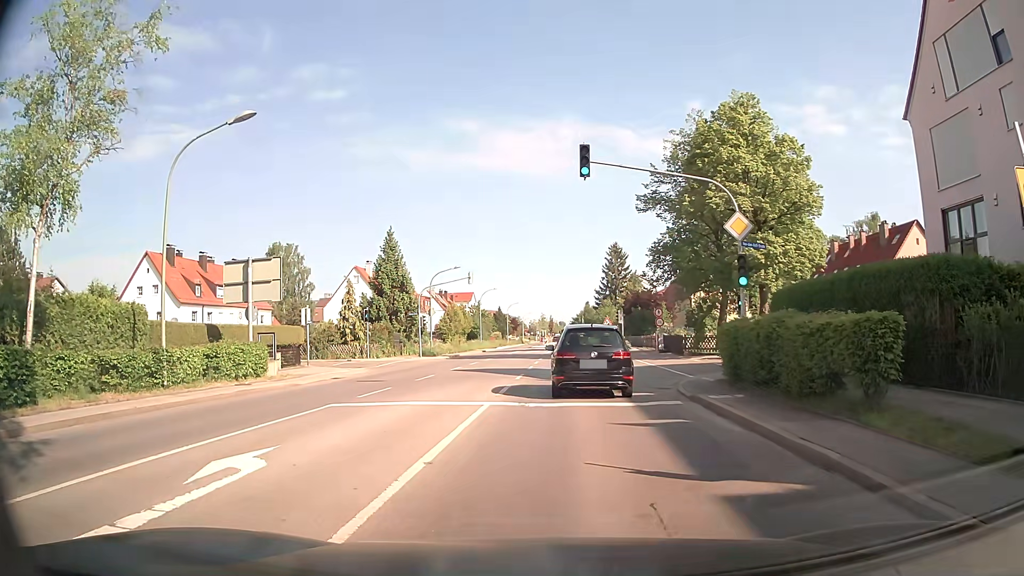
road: secondary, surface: asphalt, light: Day
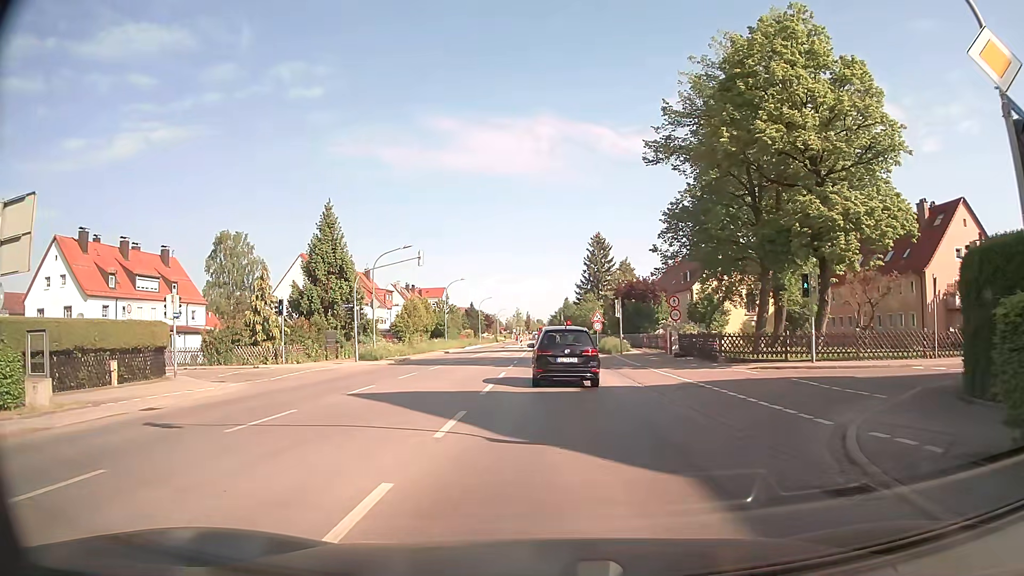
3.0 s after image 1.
(-0.2, +12.4) m; +1°
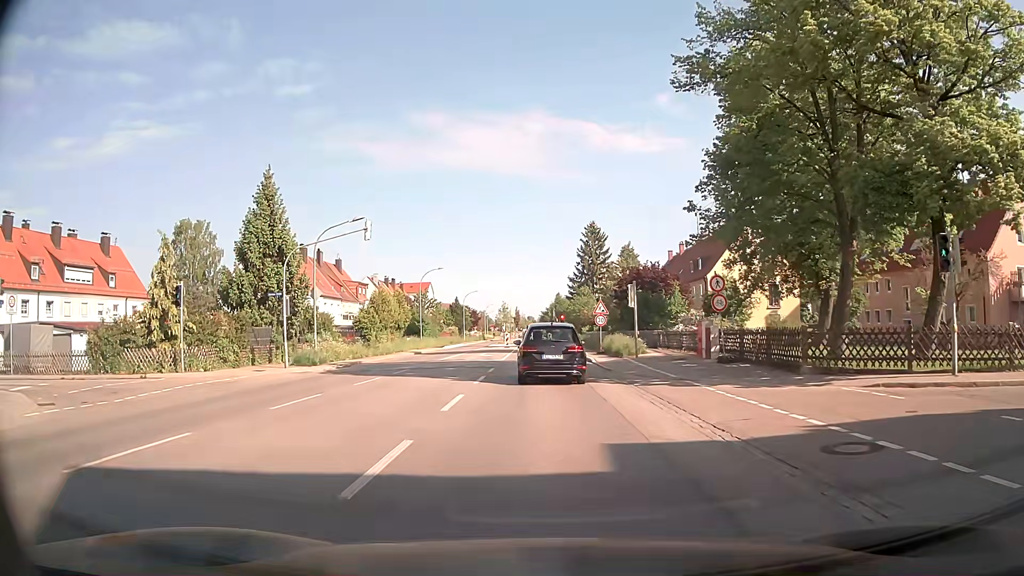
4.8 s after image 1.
(0.0, +9.9) m; 0°
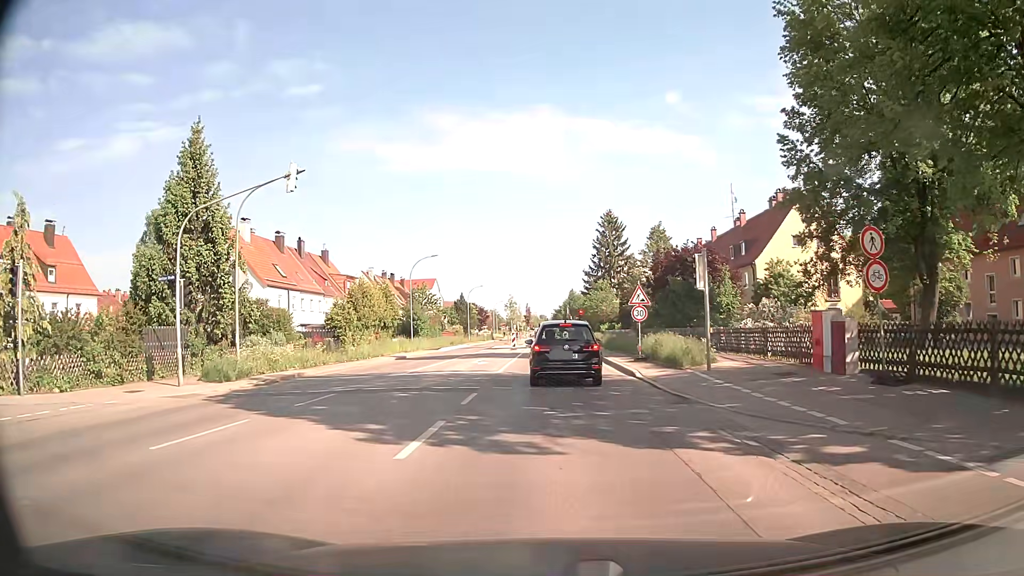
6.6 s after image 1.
(0.0, +10.5) m; -1°
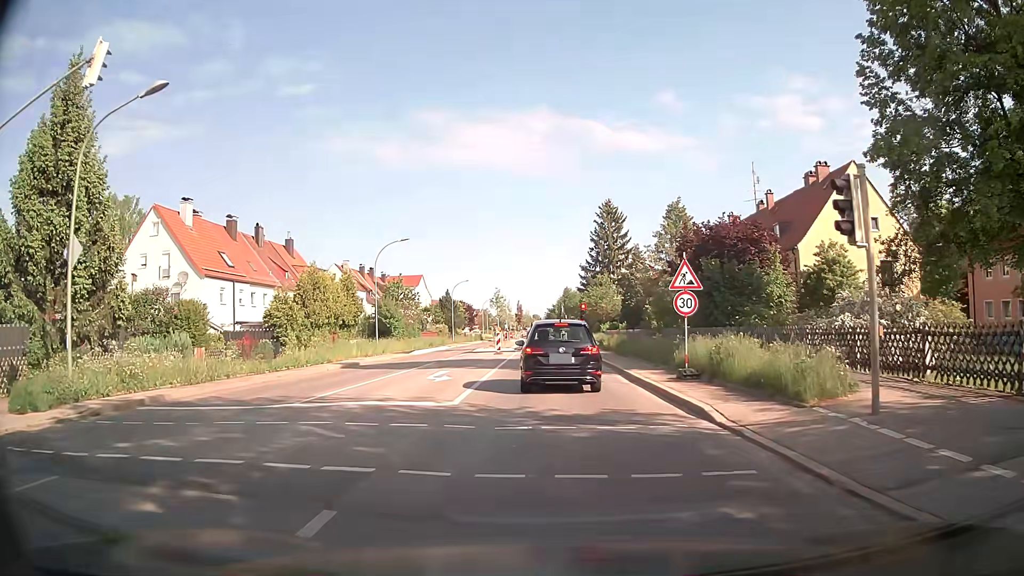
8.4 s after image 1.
(0.0, +9.5) m; +1°
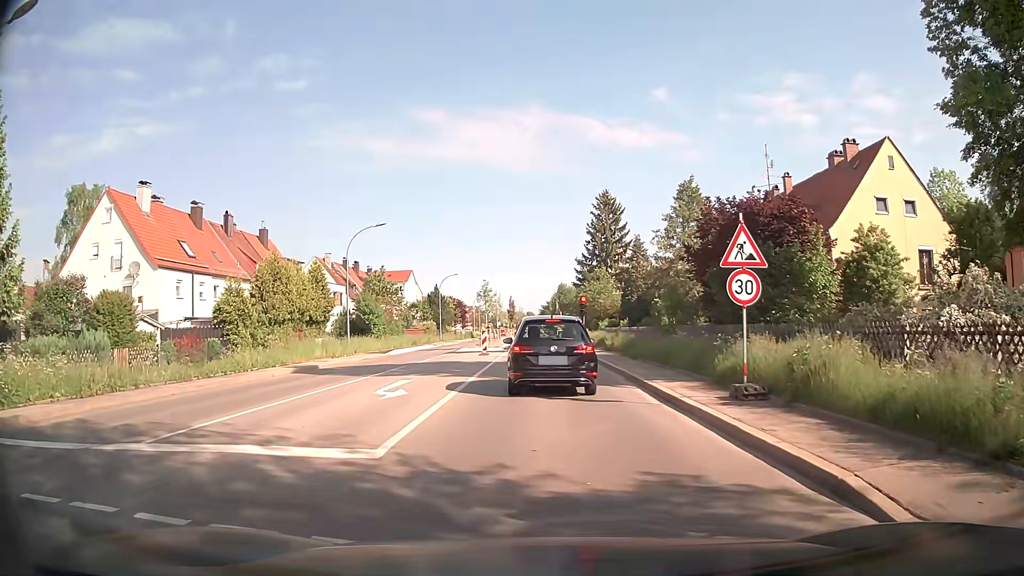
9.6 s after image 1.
(0.0, +5.3) m; -1°
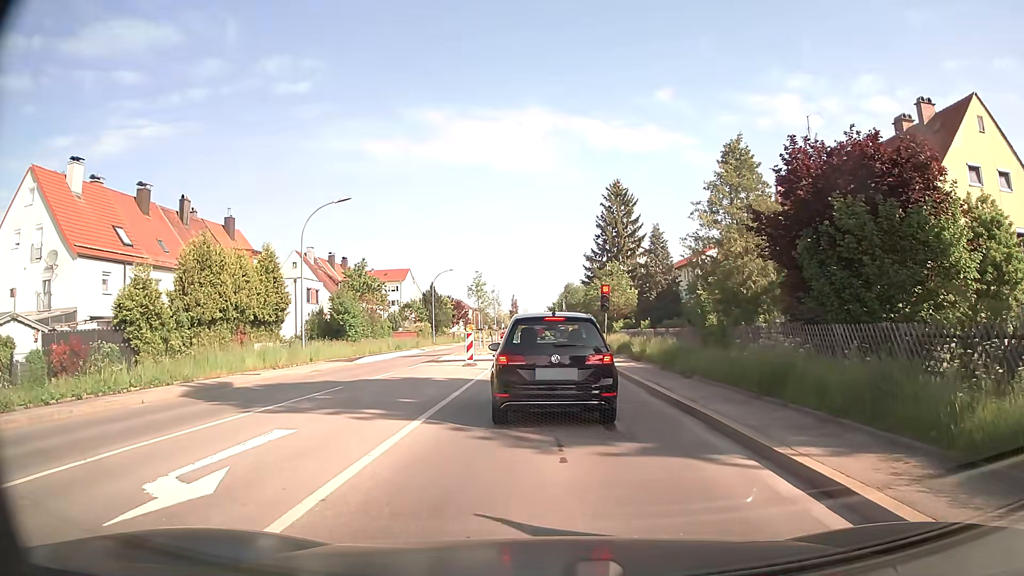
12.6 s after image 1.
(+0.2, +8.4) m; 0°
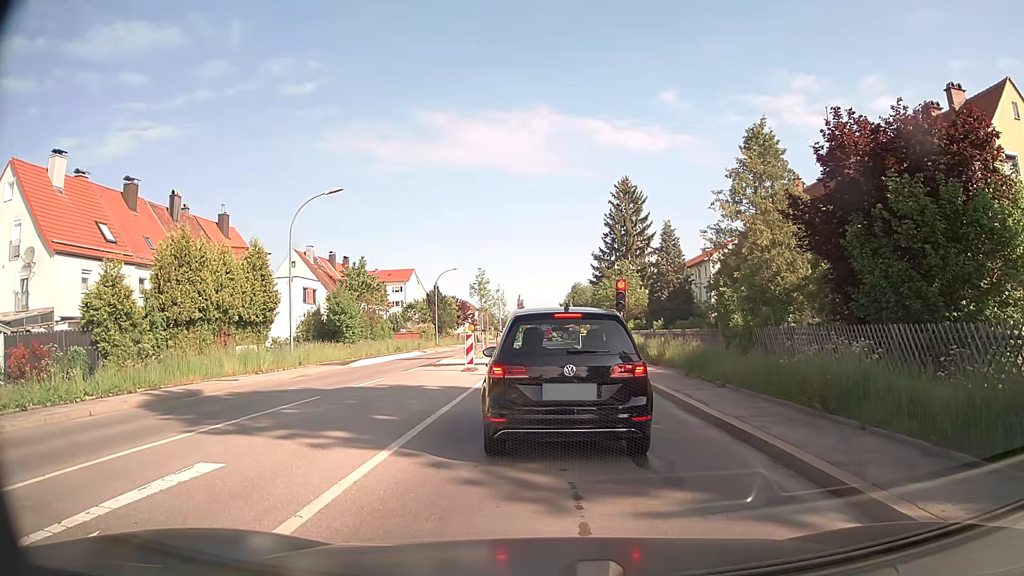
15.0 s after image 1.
(0.0, +2.3) m; 0°
(-1, +10) (-4, +19) (-6, +29) (-7, +39) (-7, +49) (-6, +59) (-6, +69) (-6, +79) (-6, +89) (-6, +99) m
